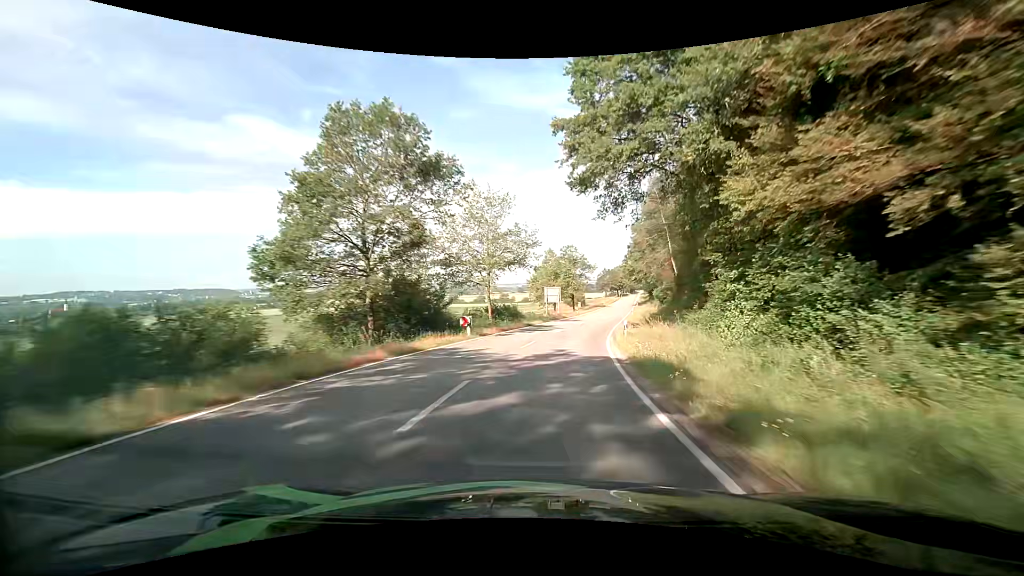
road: tertiary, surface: asphalt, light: Day
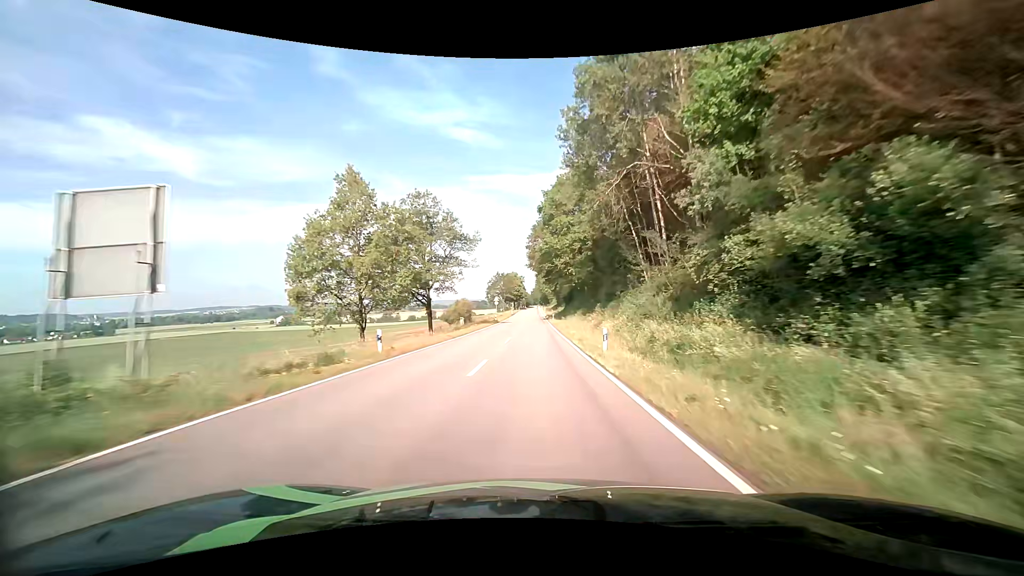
(+7.1, +55.9) m; +12°
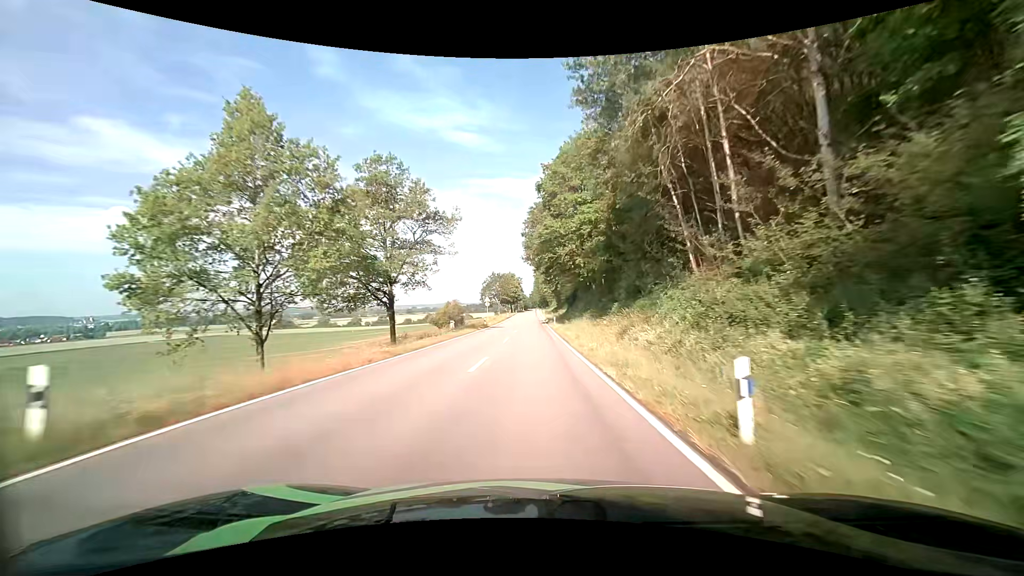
(+0.1, +11.9) m; 0°
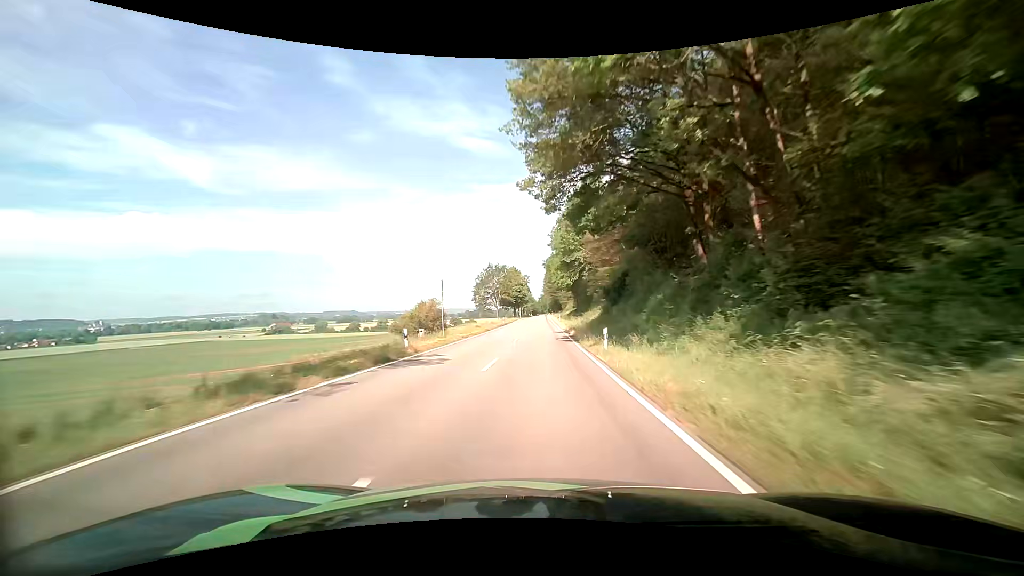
(-0.5, +37.1) m; -1°
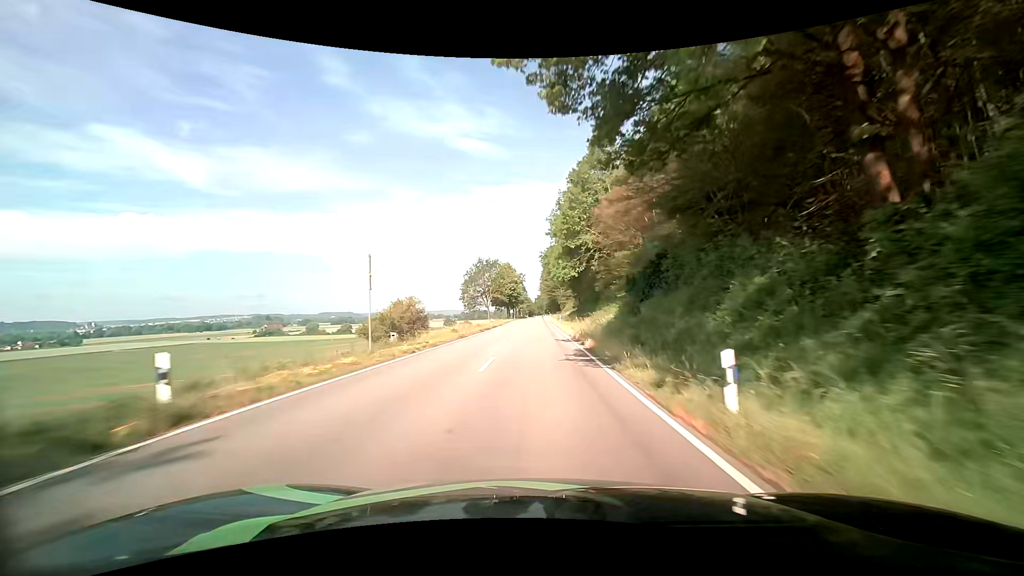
(0.0, +12.9) m; 0°
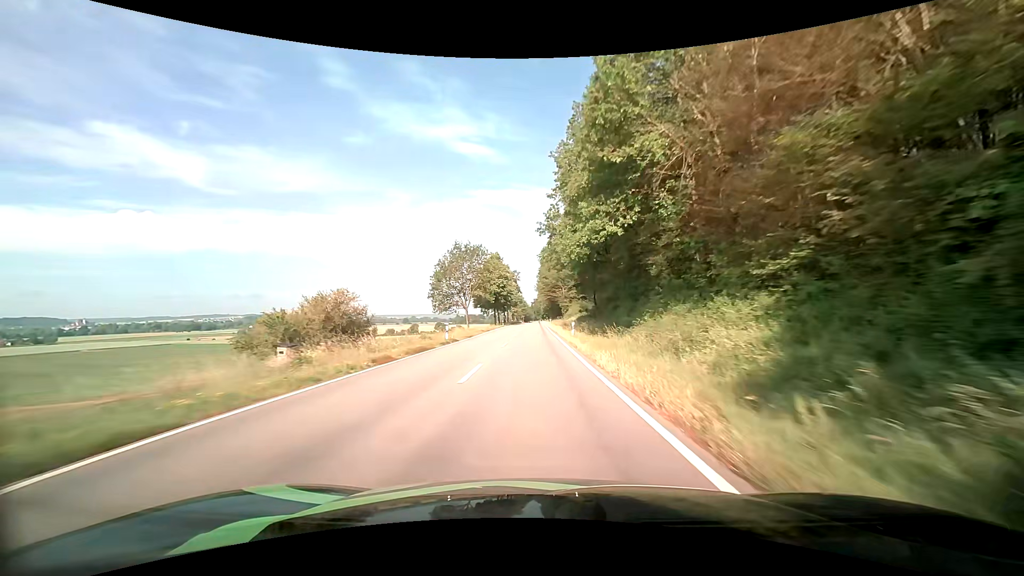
(+0.2, +26.2) m; +1°
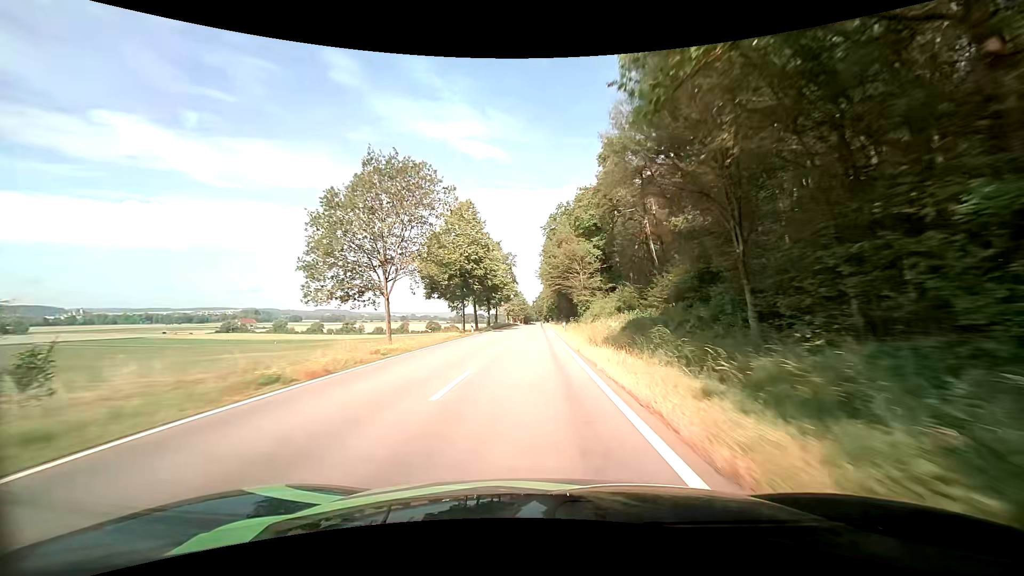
(-0.1, +40.4) m; 0°
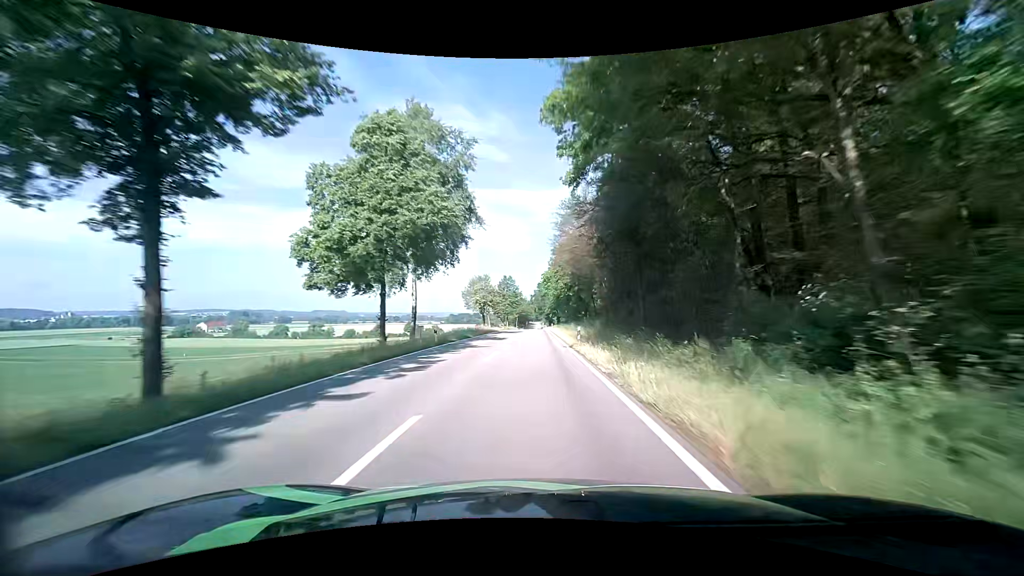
(0.0, +67.3) m; 0°
(0, +10) (0, +20) (0, +30) (0, +40) (0, +50) (0, +60) (0, +70) (0, +80) (0, +90) (0, +100) m
